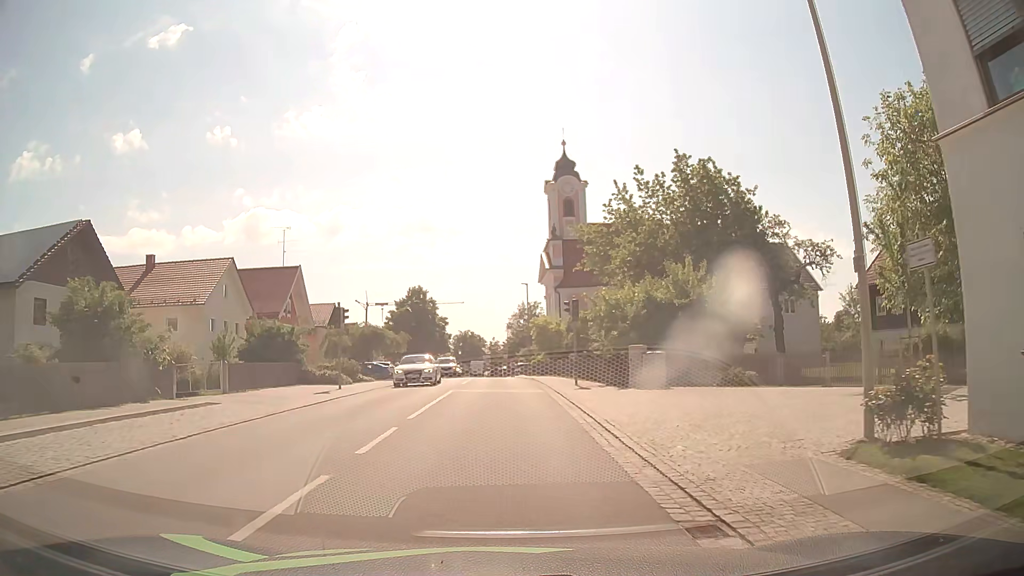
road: secondary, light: Day
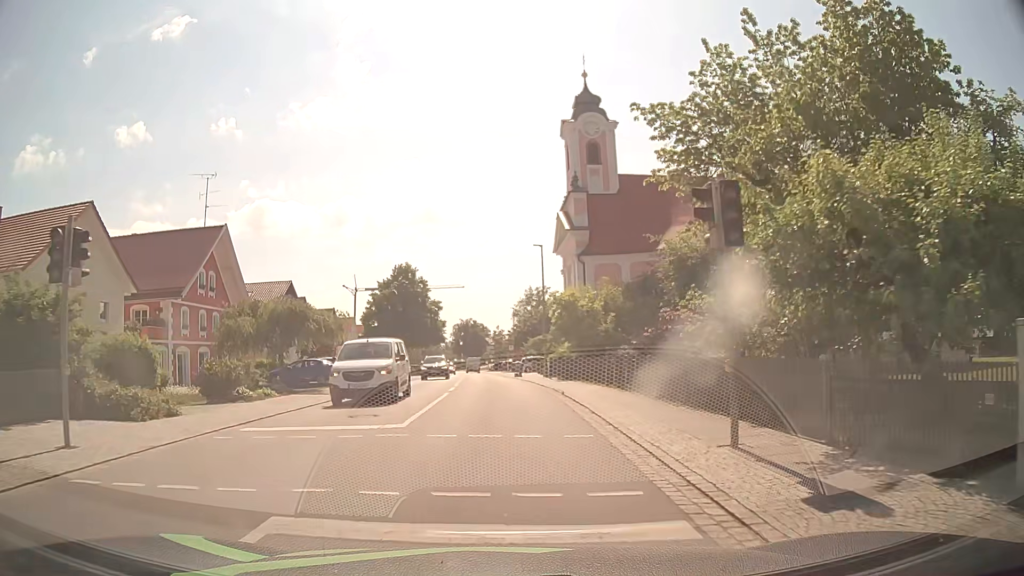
(0.0, +18.5) m; 0°
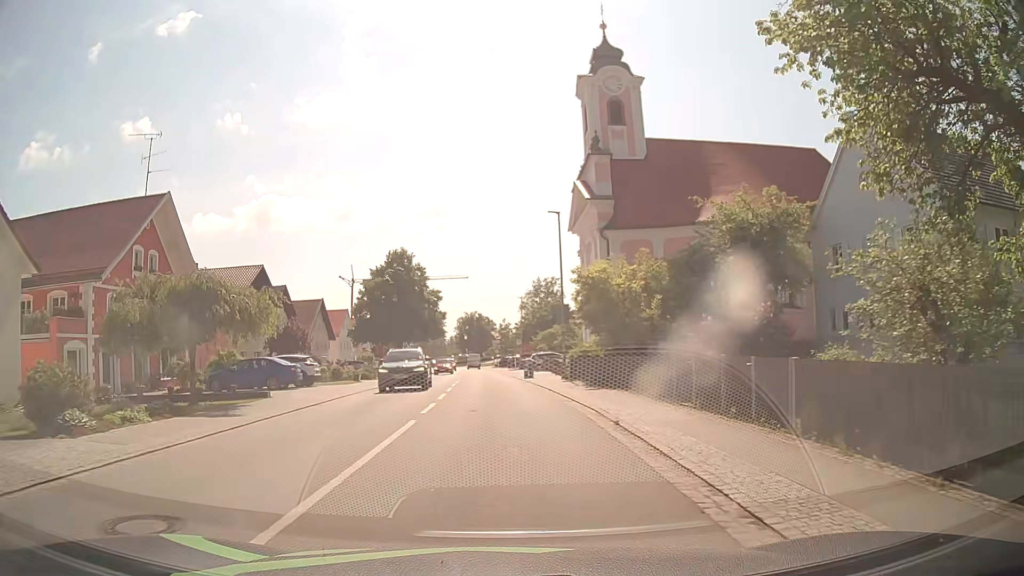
(-0.1, +9.3) m; -2°
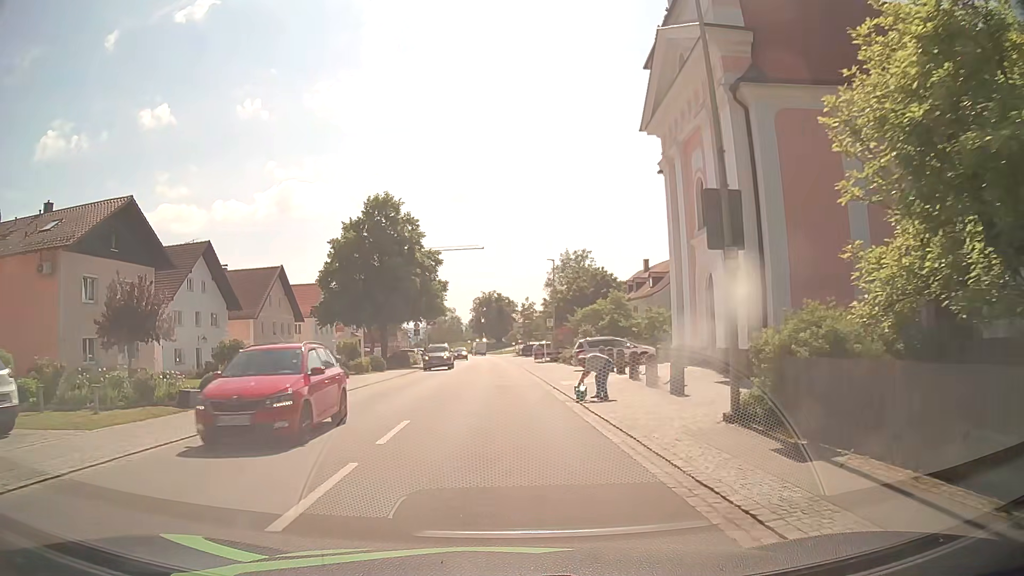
(+0.1, +23.2) m; -1°
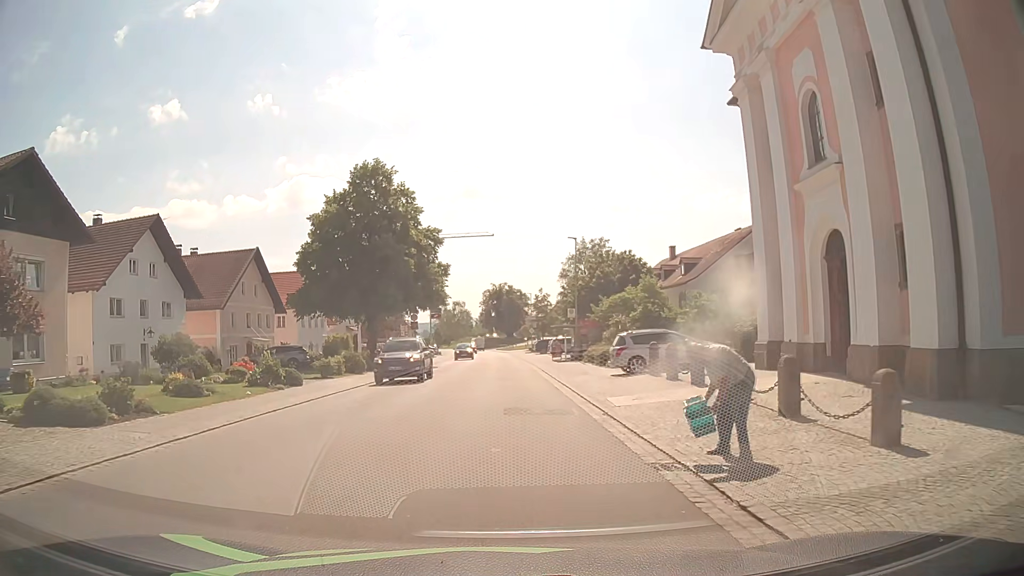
(-0.1, +9.3) m; -1°
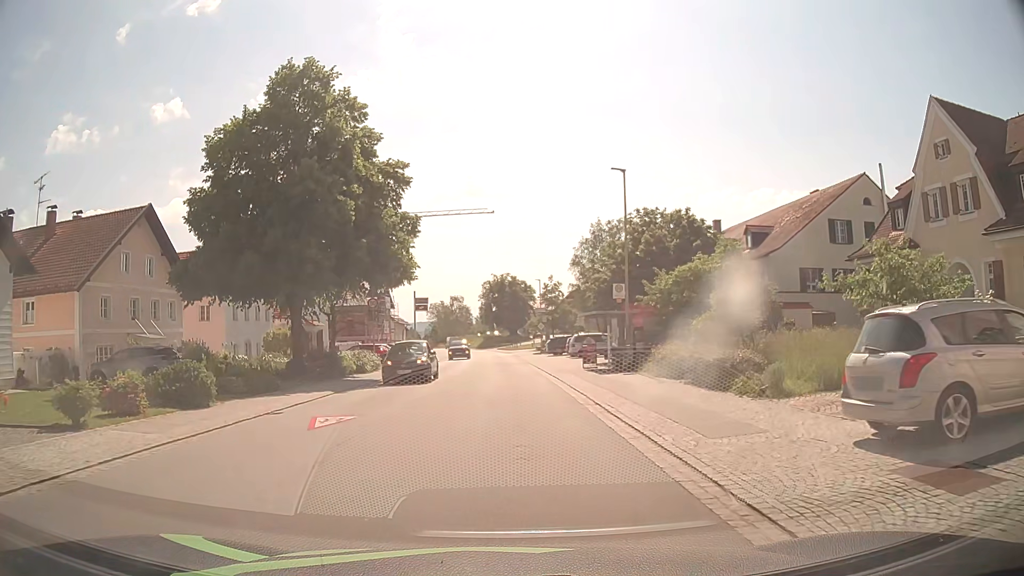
(-0.2, +18.4) m; -1°
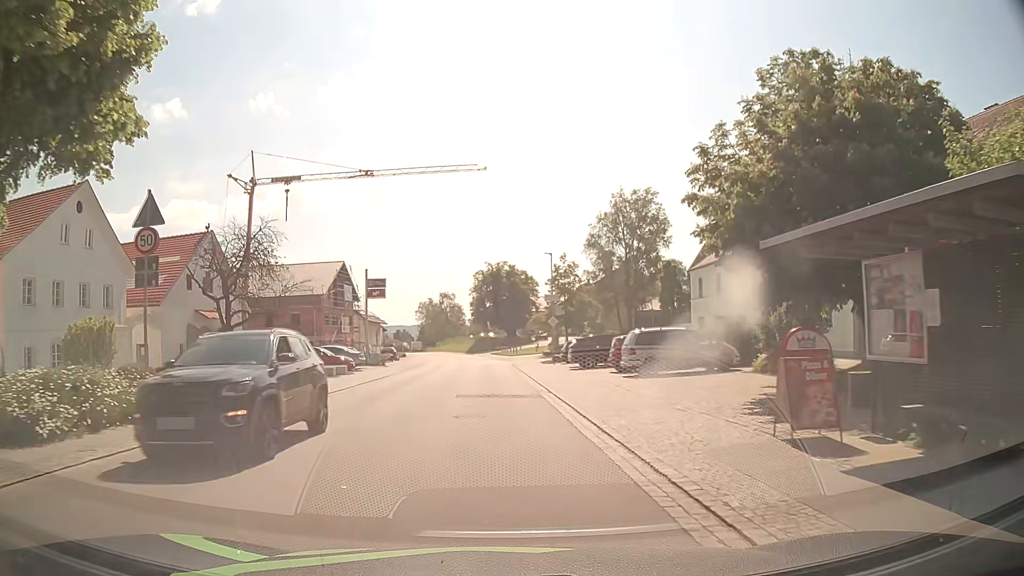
(+0.2, +24.5) m; 0°
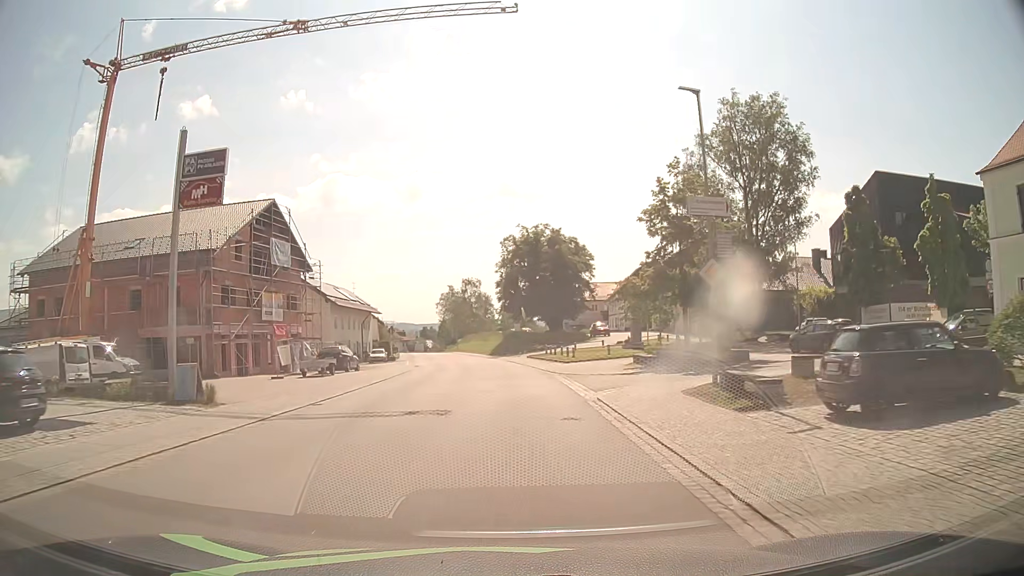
(-1.0, +34.4) m; -3°
(0, +10) (0, +20) (0, +30) (-1, +40) (-2, +50) (-3, +60) (-5, +70) (-6, +80) (-8, +89) (-10, +99) m
